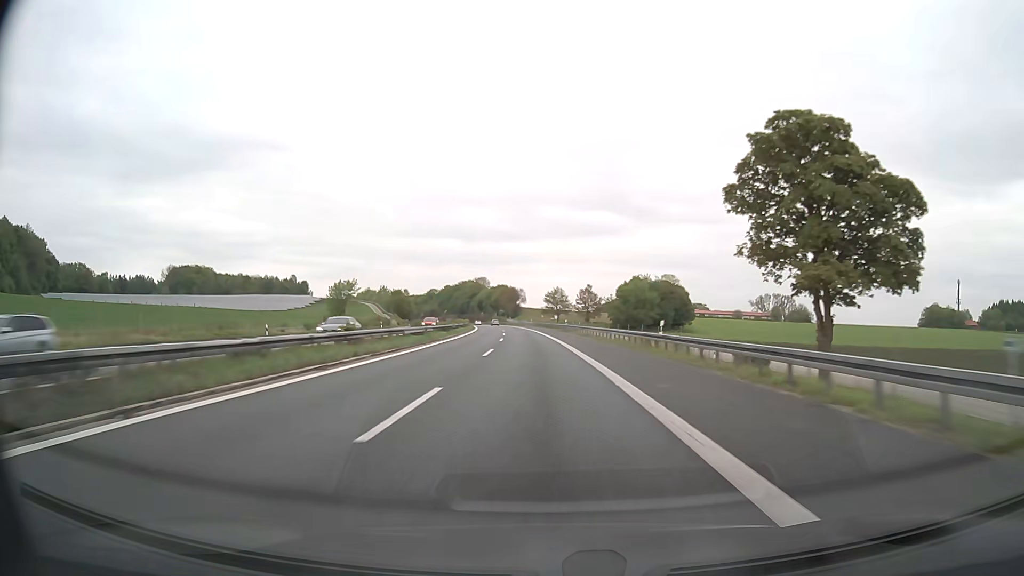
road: motorway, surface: asphalt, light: Day
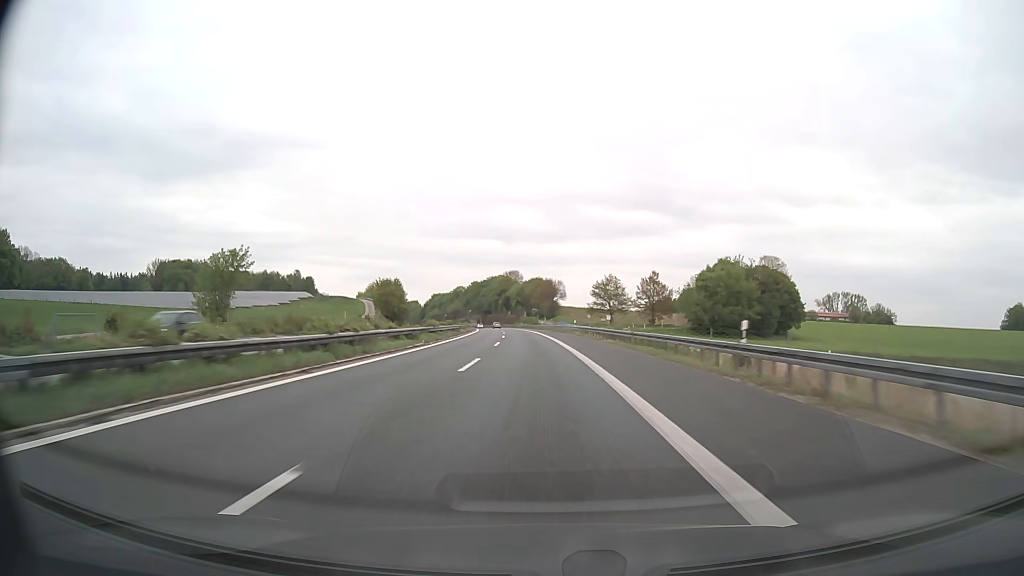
(-1.8, +61.8) m; -3°
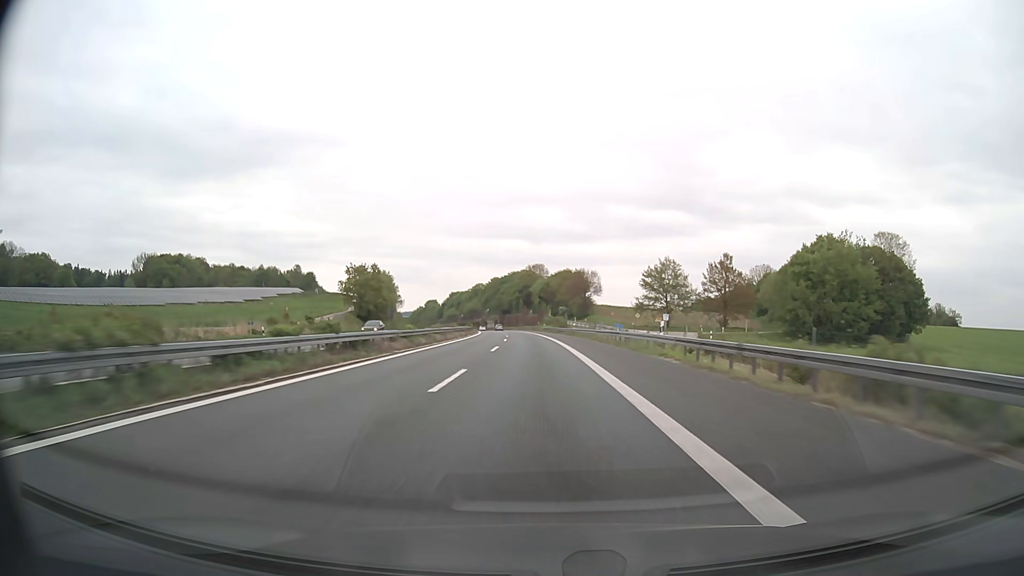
(-0.8, +41.2) m; -2°
